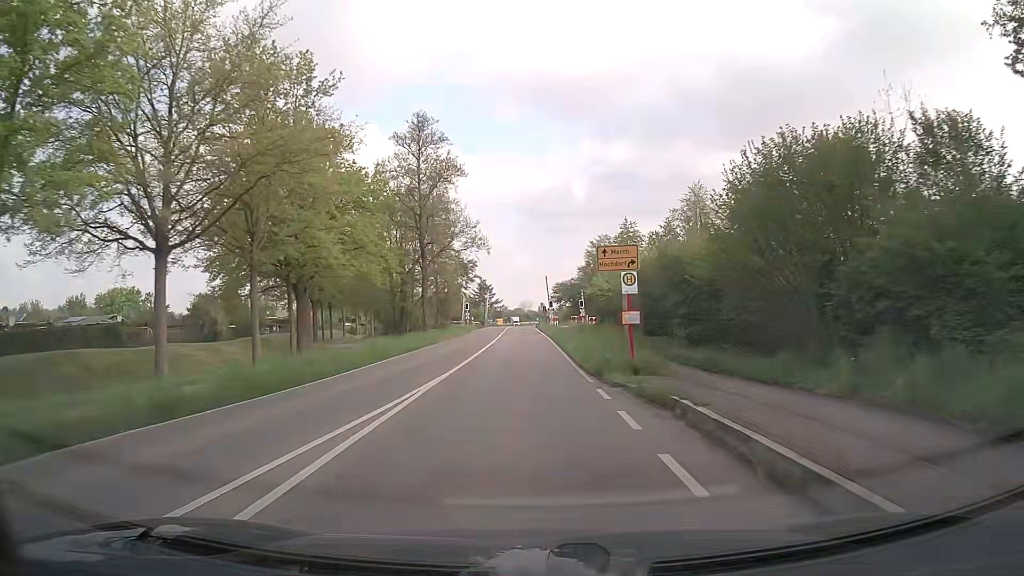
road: secondary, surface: asphalt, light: Day
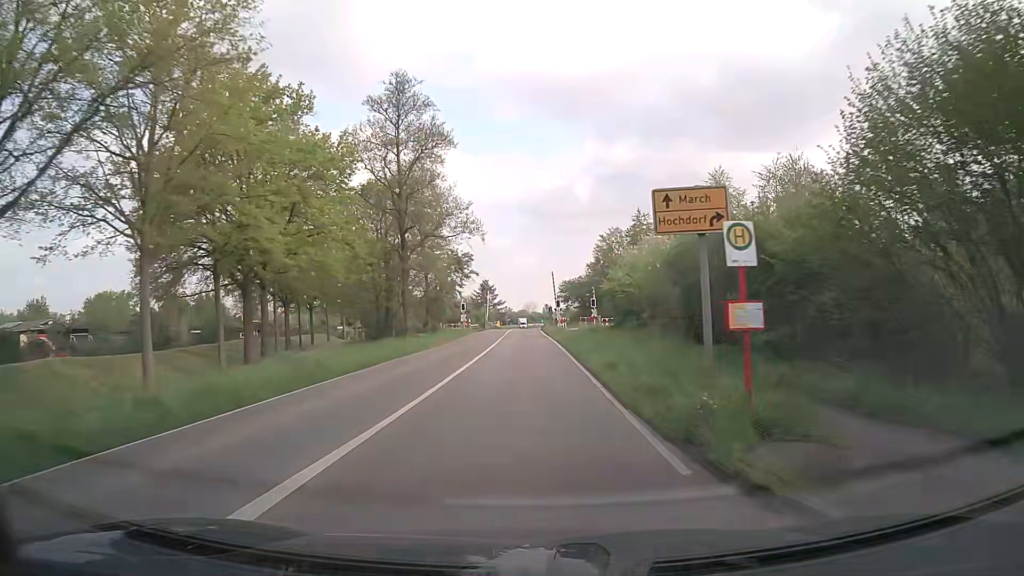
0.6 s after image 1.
(0.0, +8.7) m; 0°
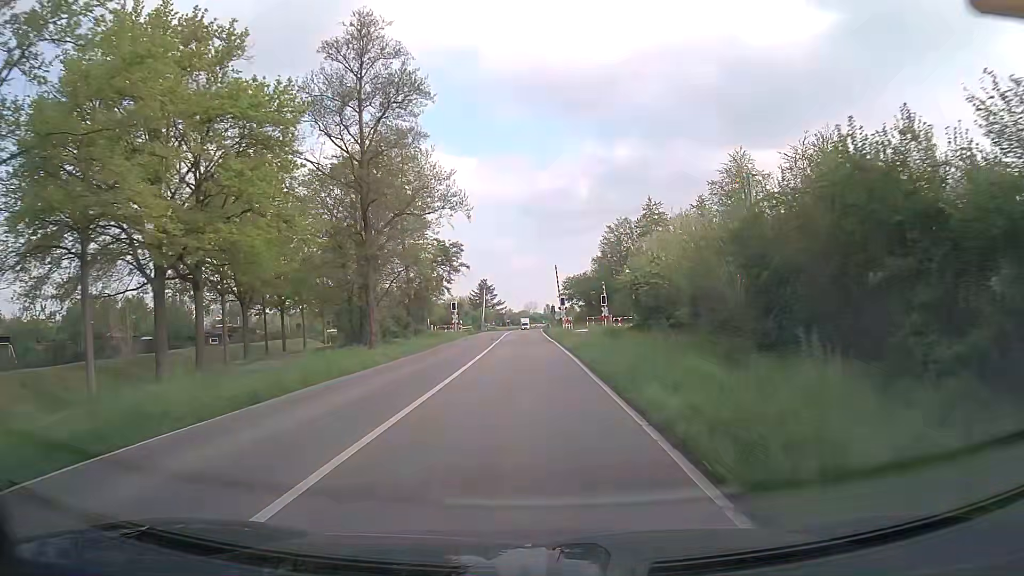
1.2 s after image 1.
(0.0, +8.8) m; 0°
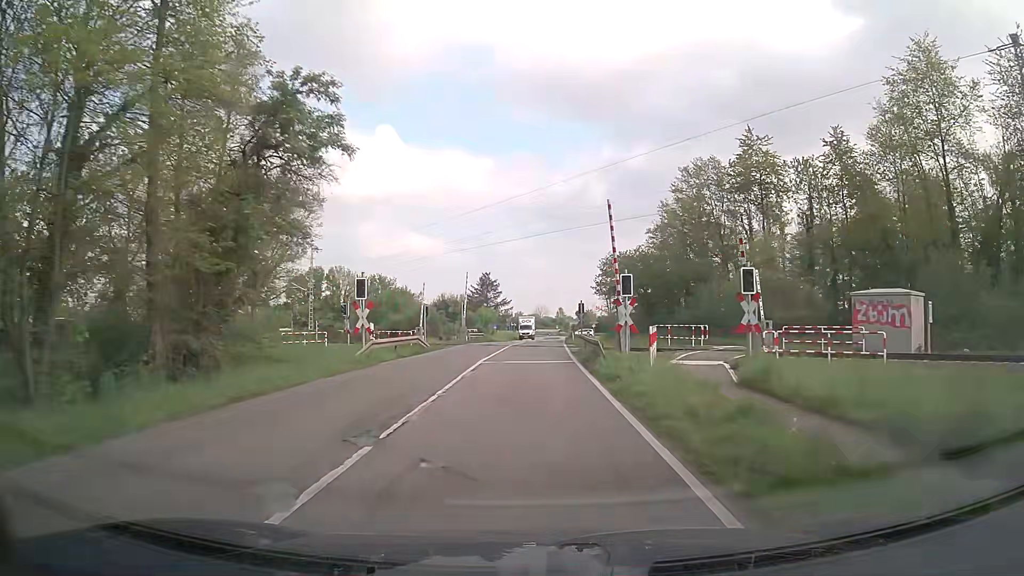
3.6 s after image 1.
(-0.3, +35.0) m; -1°
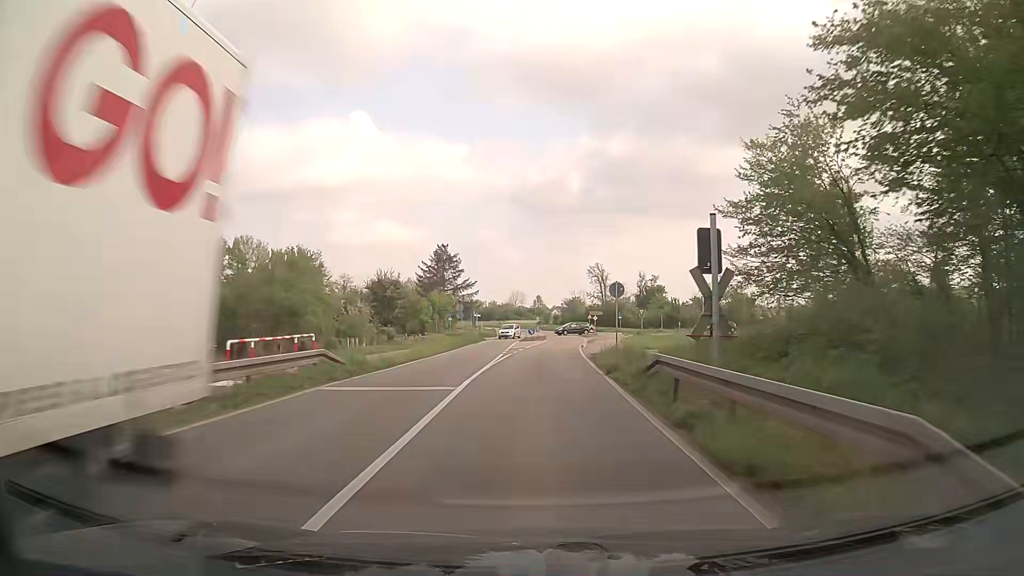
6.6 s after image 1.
(+0.5, +40.7) m; +2°
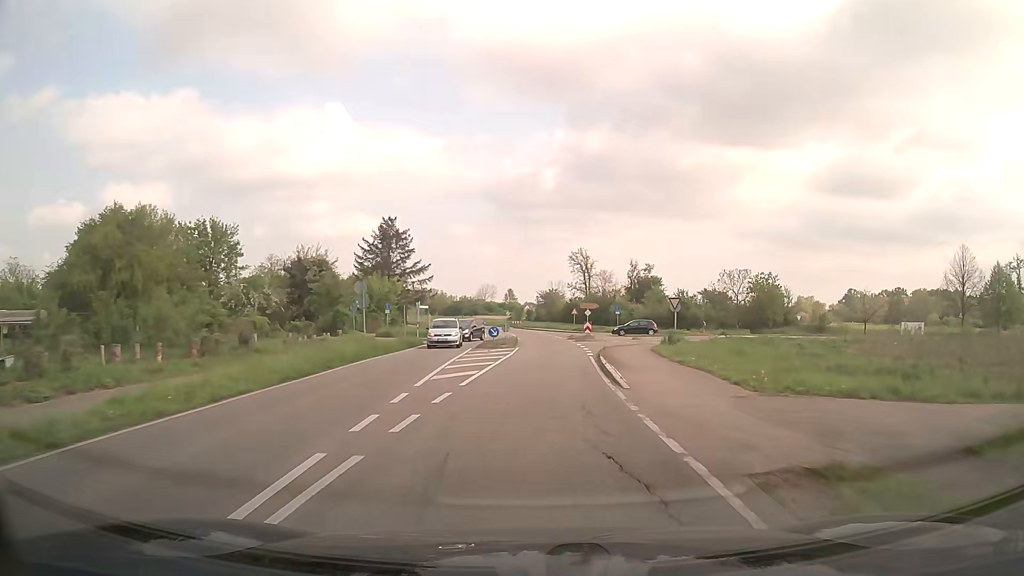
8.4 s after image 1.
(+0.6, +24.5) m; +3°
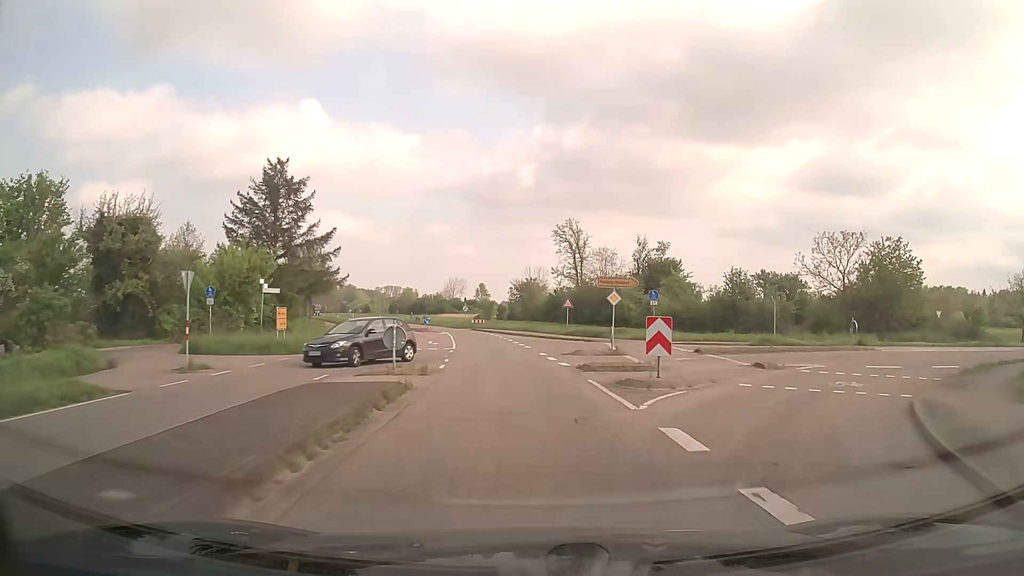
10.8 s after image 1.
(+1.0, +33.7) m; +2°
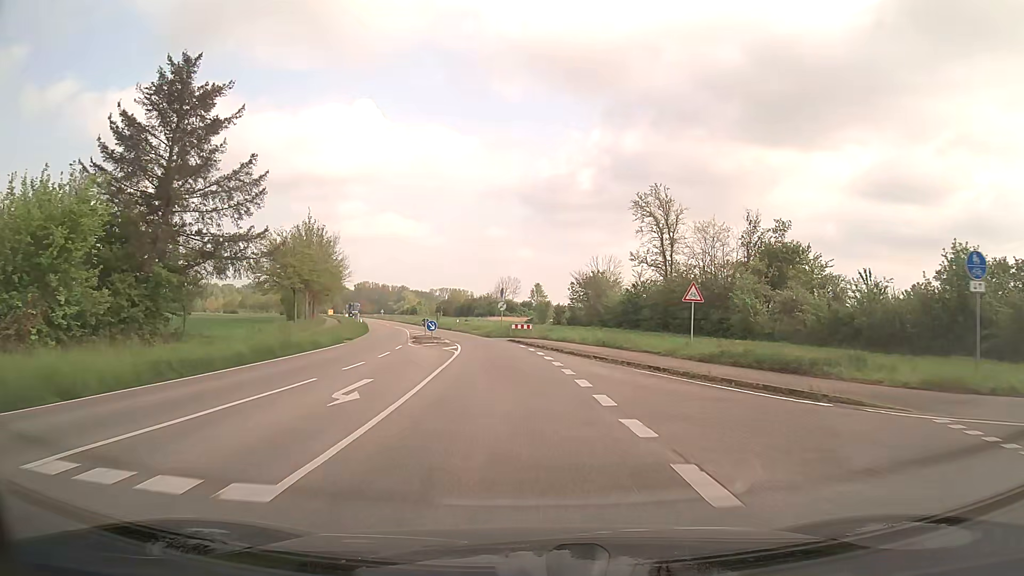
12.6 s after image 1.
(-1.0, +26.2) m; -5°
(0, +10) (-1, +20) (-2, +30) (-3, +40) (-5, +50) (-8, +59) (-11, +69) (-14, +78) (-17, +88) (-20, +98) m
